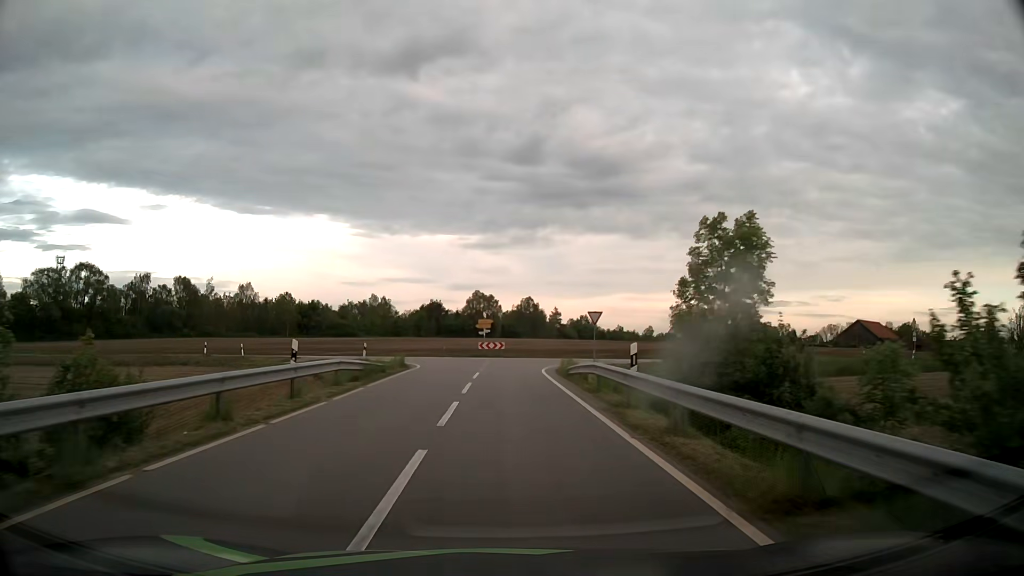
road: tertiary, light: Day
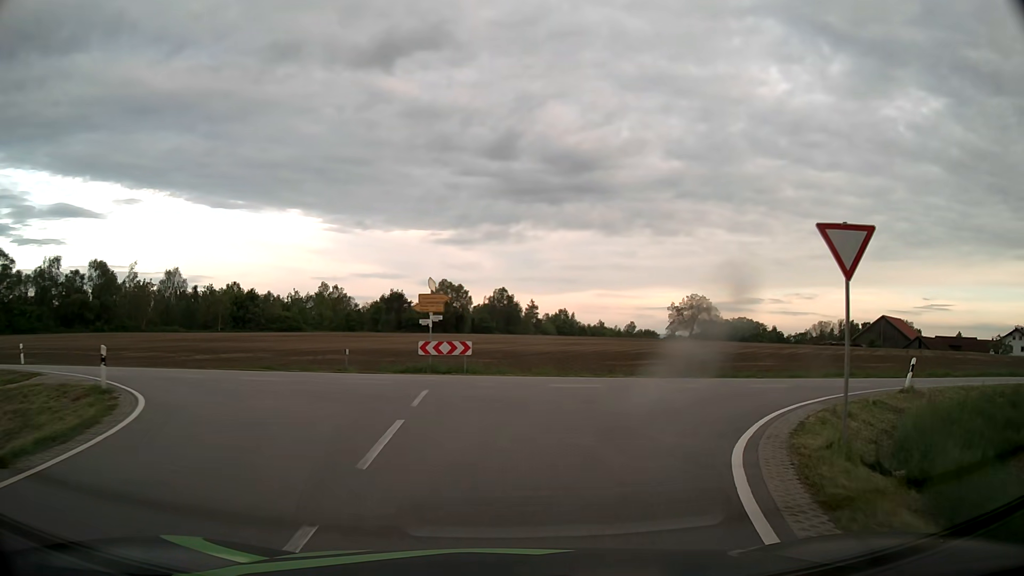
(0.0, +27.2) m; +2°
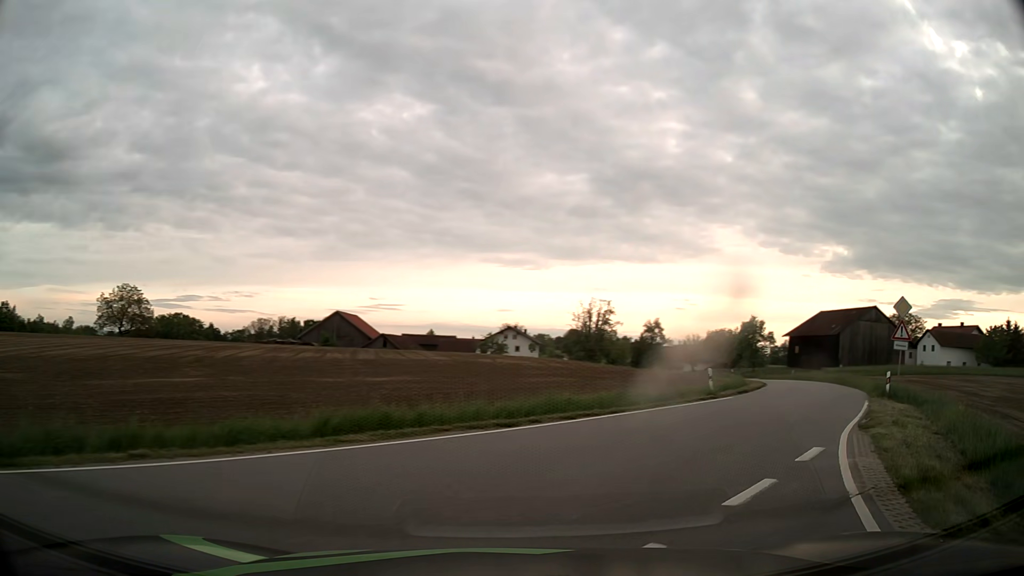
(+6.3, +17.3) m; +48°
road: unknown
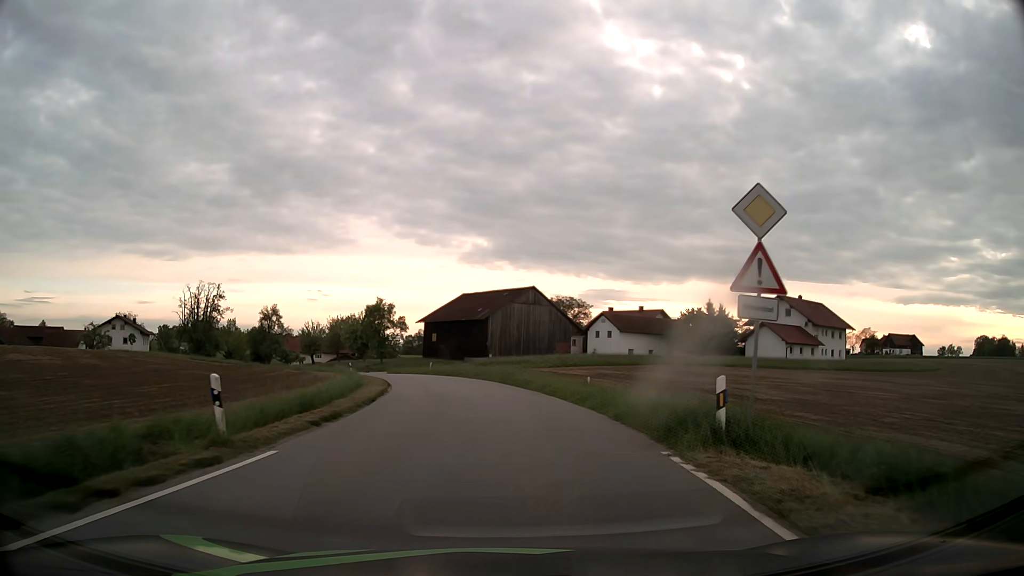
(+6.0, +15.6) m; +32°
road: tertiary
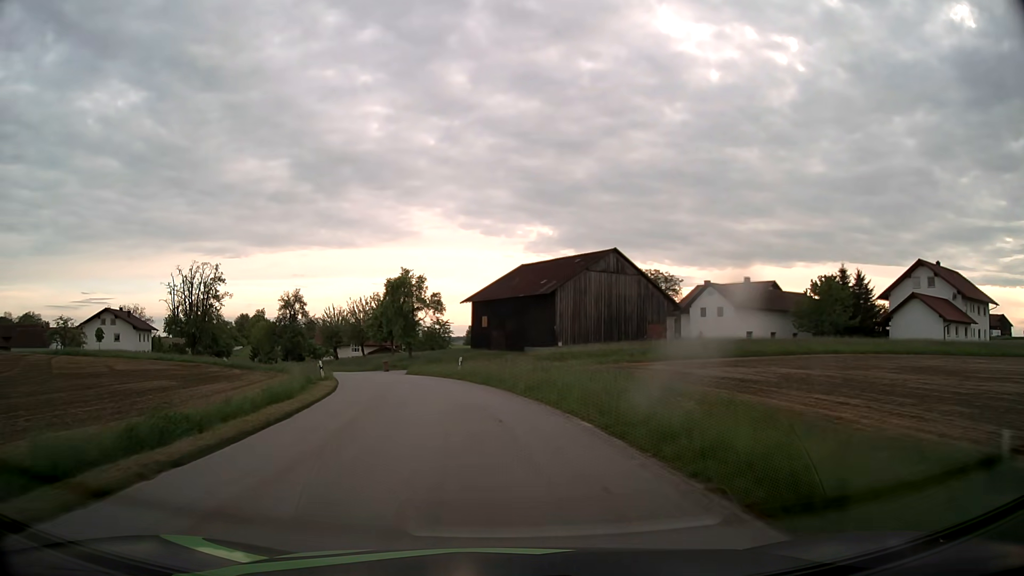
(-0.5, +24.8) m; -5°
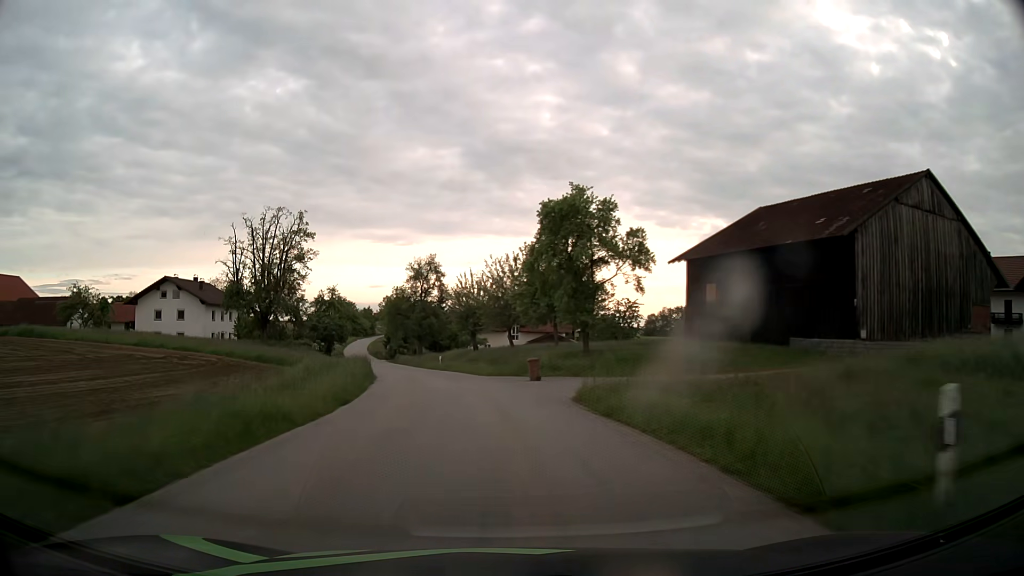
(-4.2, +30.4) m; -15°
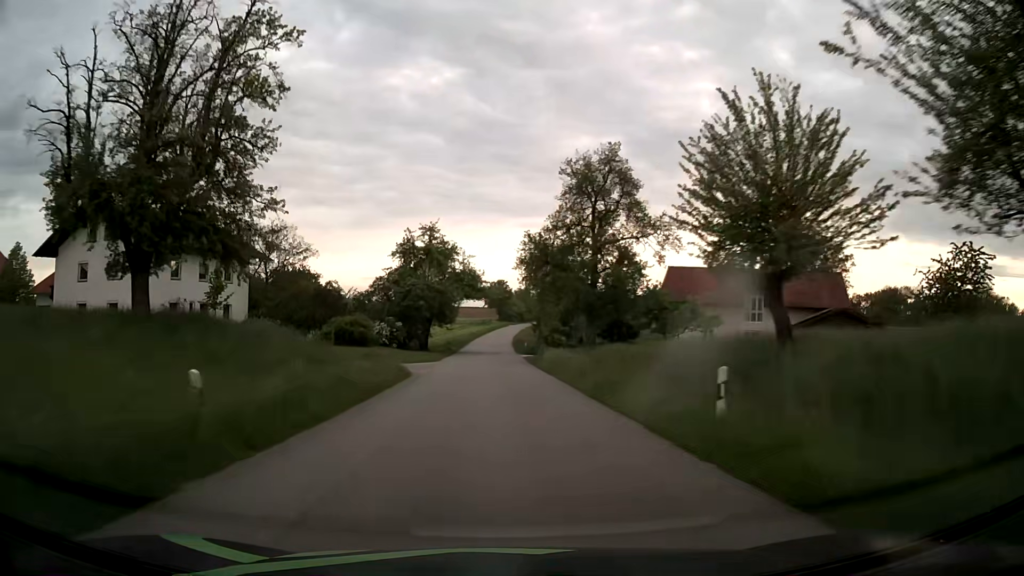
(-5.8, +45.0) m; -14°
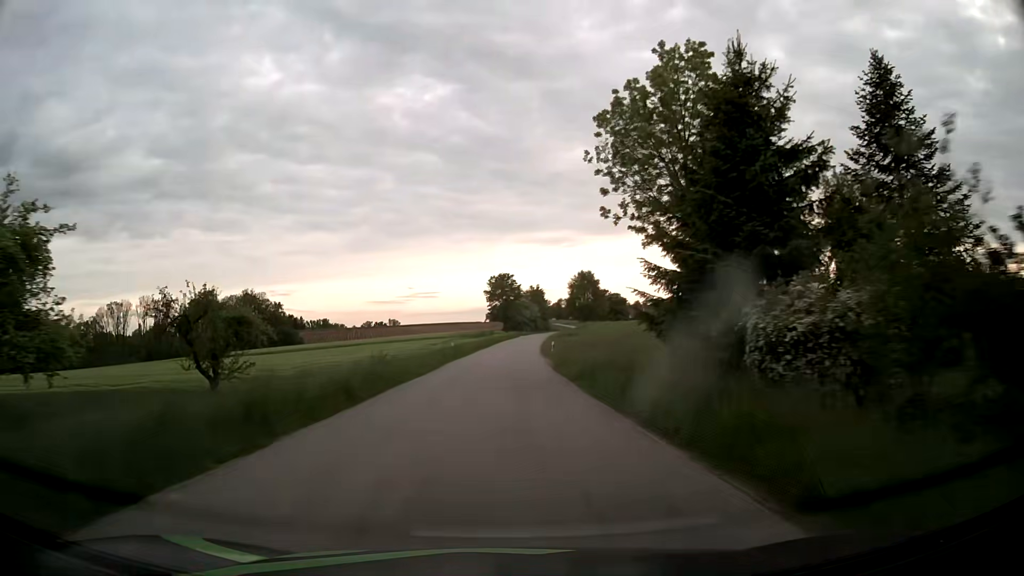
(-1.2, +62.3) m; -1°
(0, +10) (0, +20) (0, +30) (+1, +40) (+1, +50) (+1, +60) (+2, +70) (+3, +80) (+3, +90) (+4, +100) m
